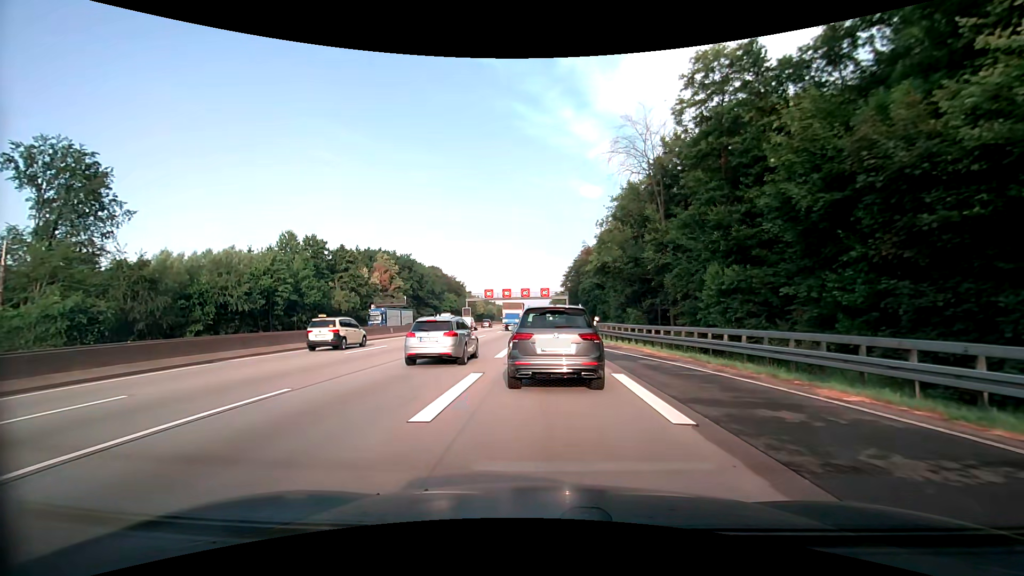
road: motorway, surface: asphalt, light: Day
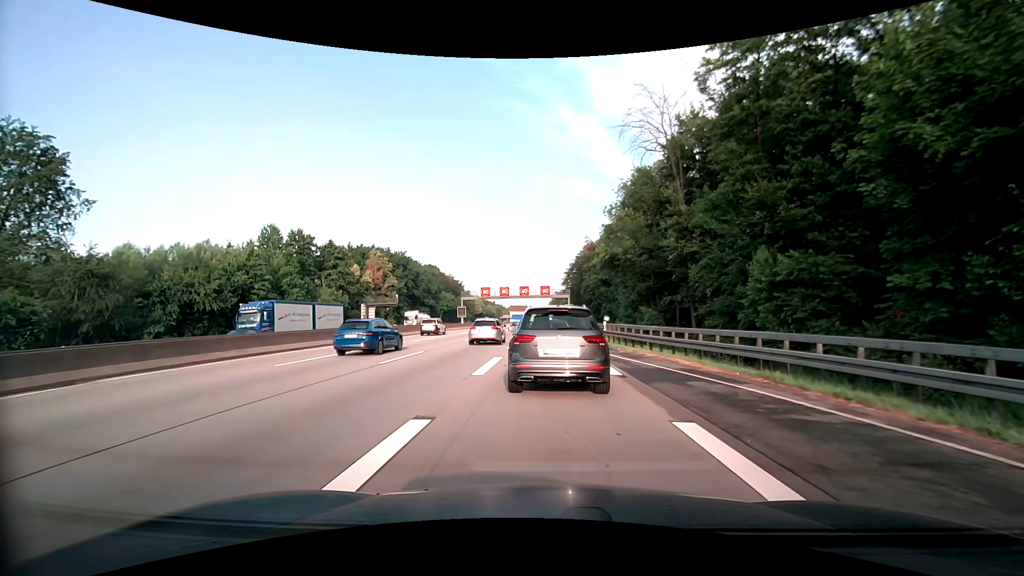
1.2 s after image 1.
(+0.1, +5.9) m; +2°
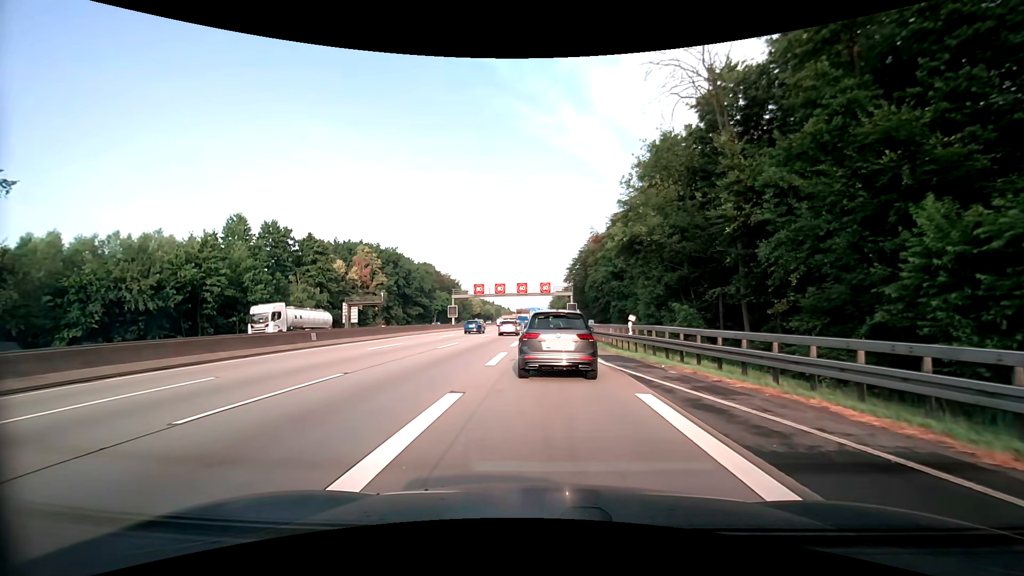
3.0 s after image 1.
(-0.2, +9.3) m; -1°
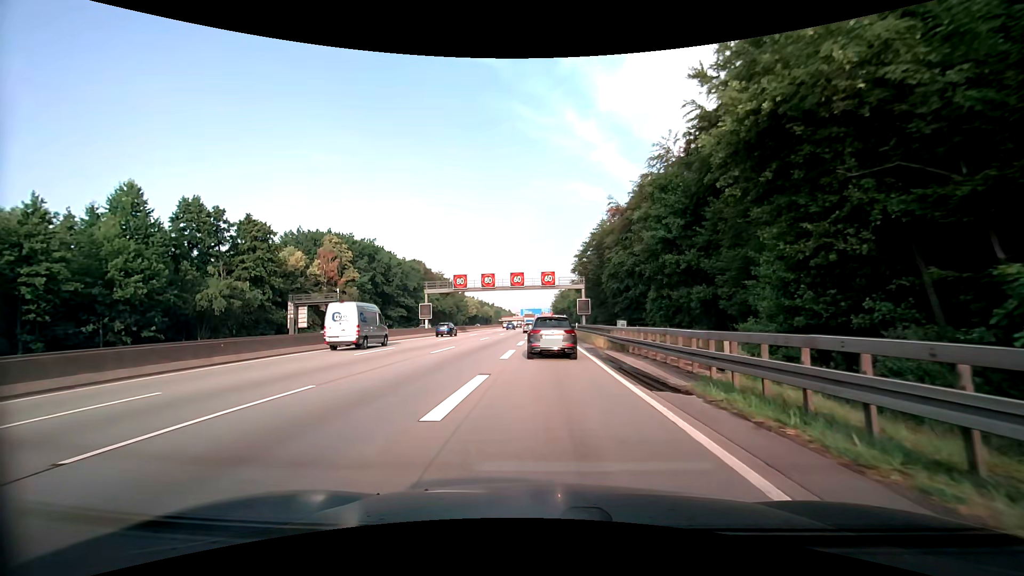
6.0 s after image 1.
(0.0, +20.5) m; 0°
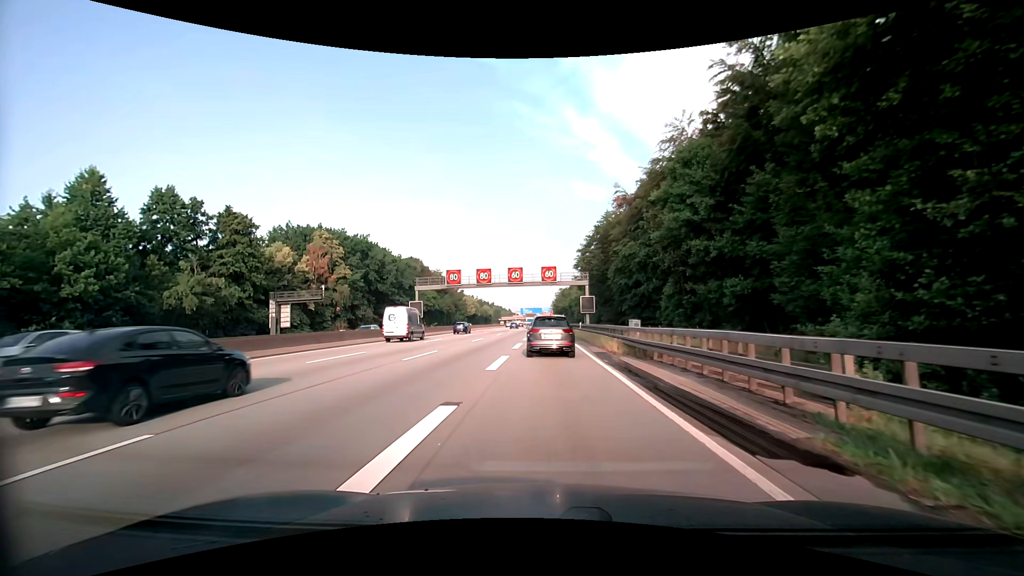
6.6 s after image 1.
(0.0, +4.9) m; 0°
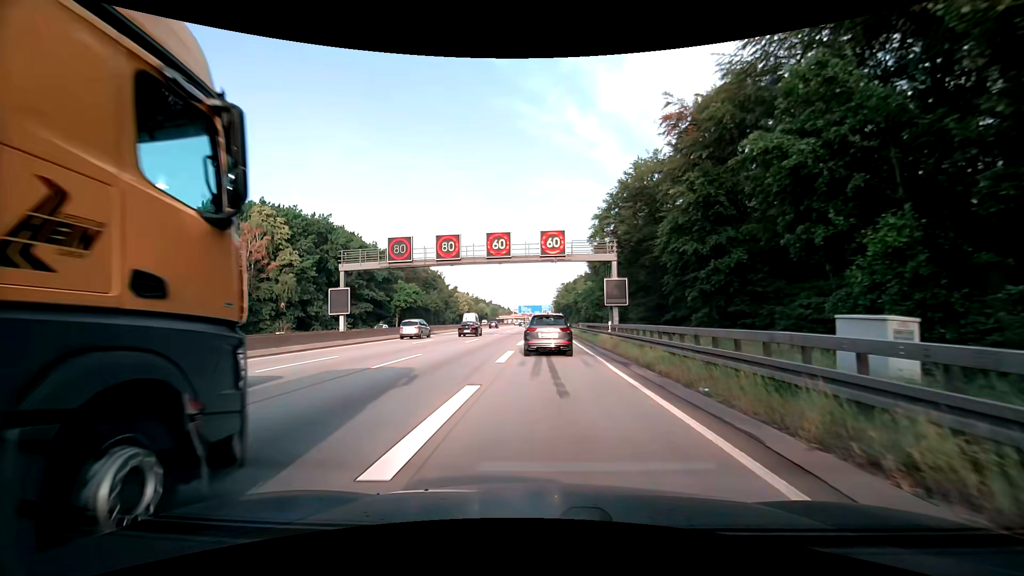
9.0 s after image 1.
(0.0, +21.9) m; 0°
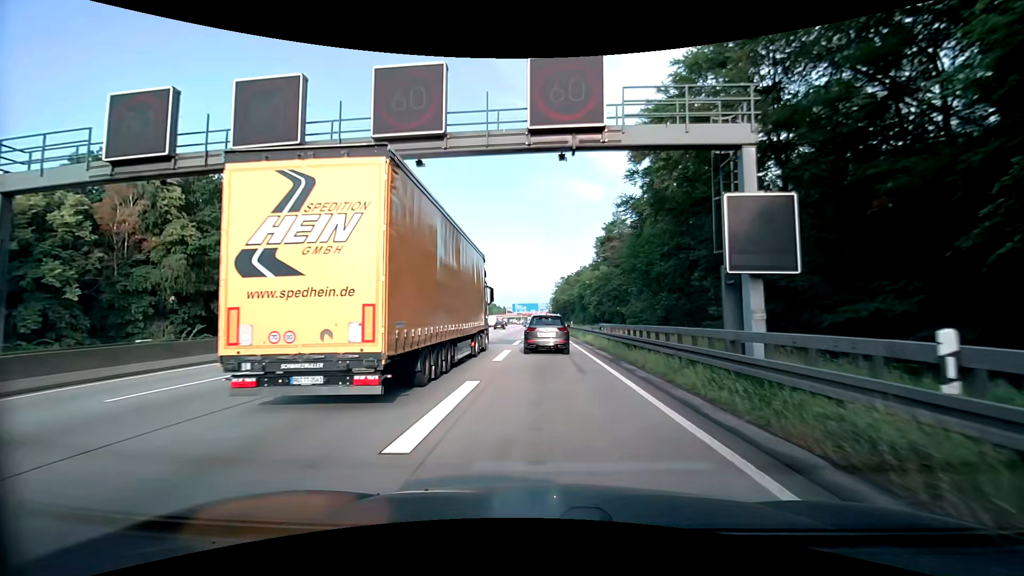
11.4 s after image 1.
(+0.2, +23.3) m; +1°
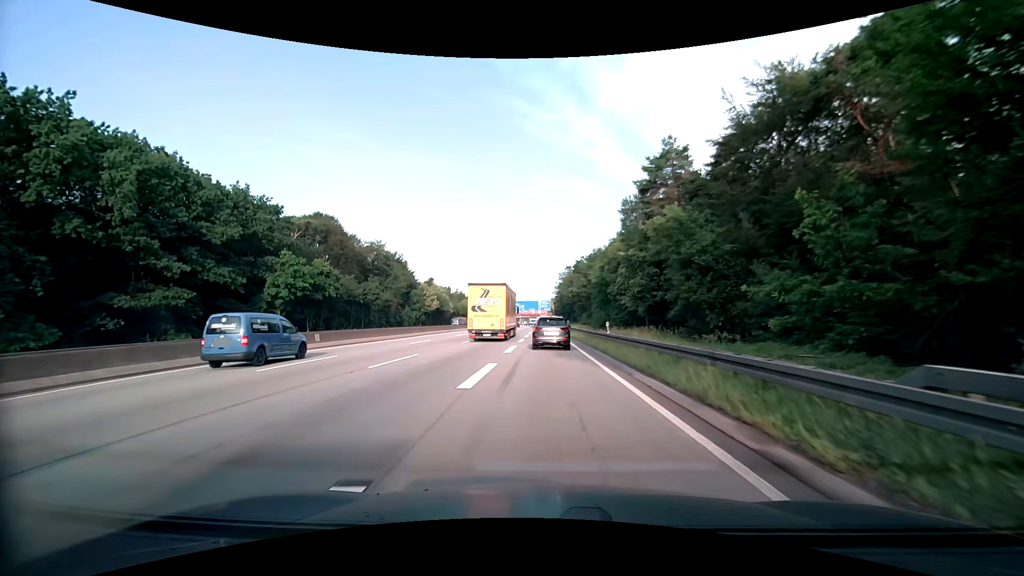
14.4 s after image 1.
(+0.1, +31.1) m; 0°
(0, +10) (0, +20) (0, +30) (0, +40) (0, +50) (0, +60) (0, +70) (0, +80) (0, +90) (0, +100) m
